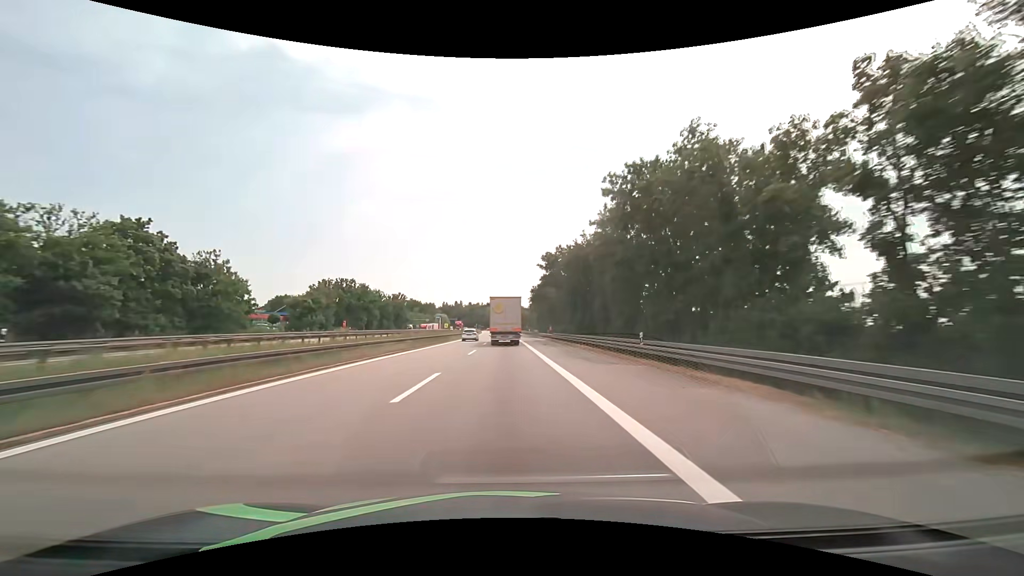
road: motorway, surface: asphalt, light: Day
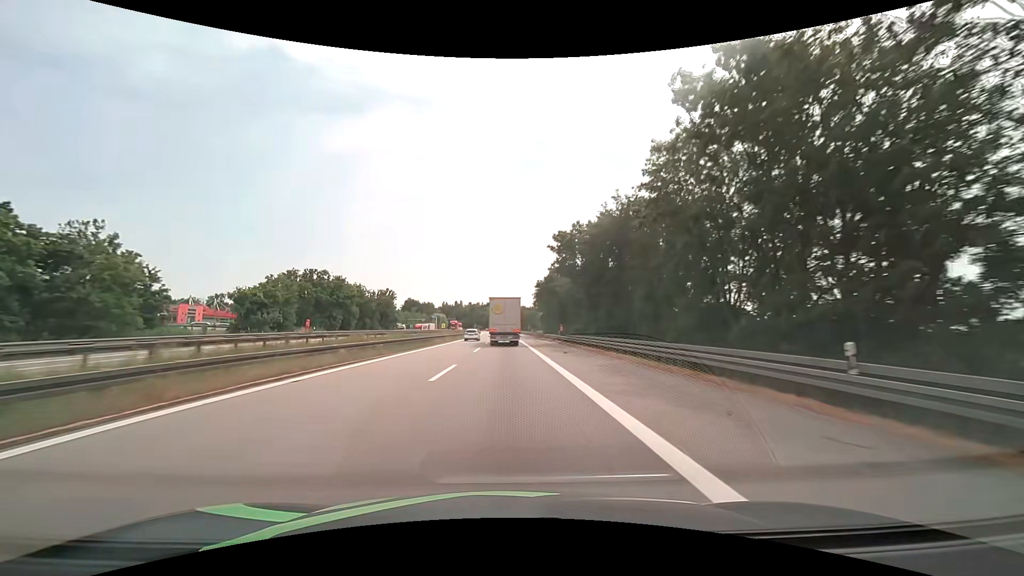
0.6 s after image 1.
(0.0, +13.8) m; 0°
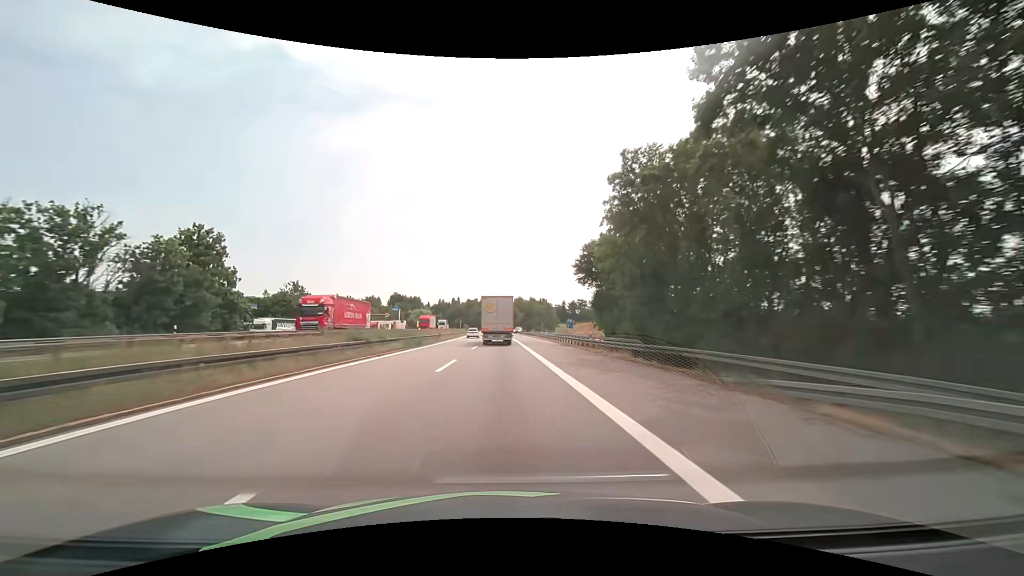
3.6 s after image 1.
(-0.1, +68.9) m; 0°
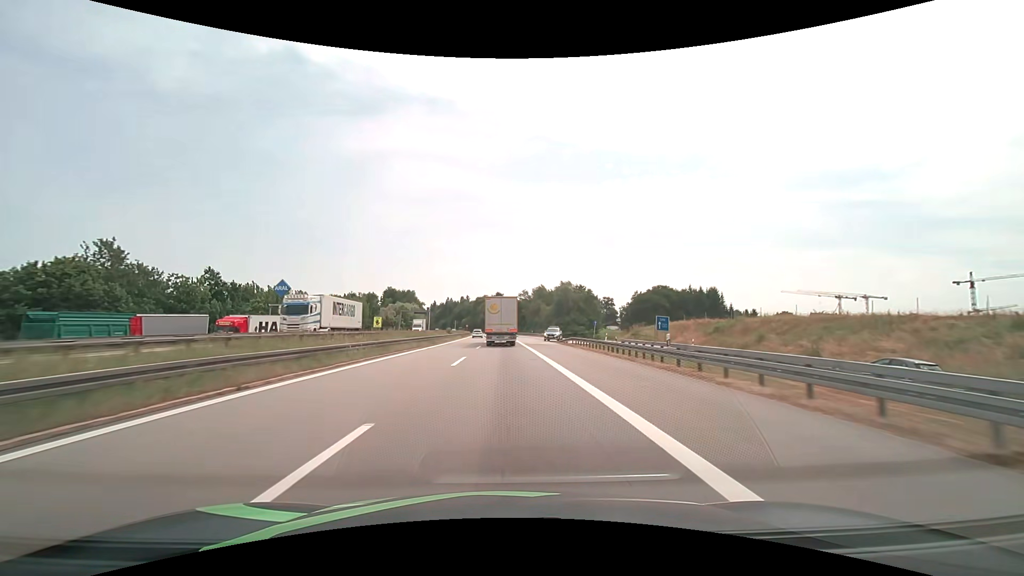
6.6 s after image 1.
(-0.9, +68.5) m; -1°
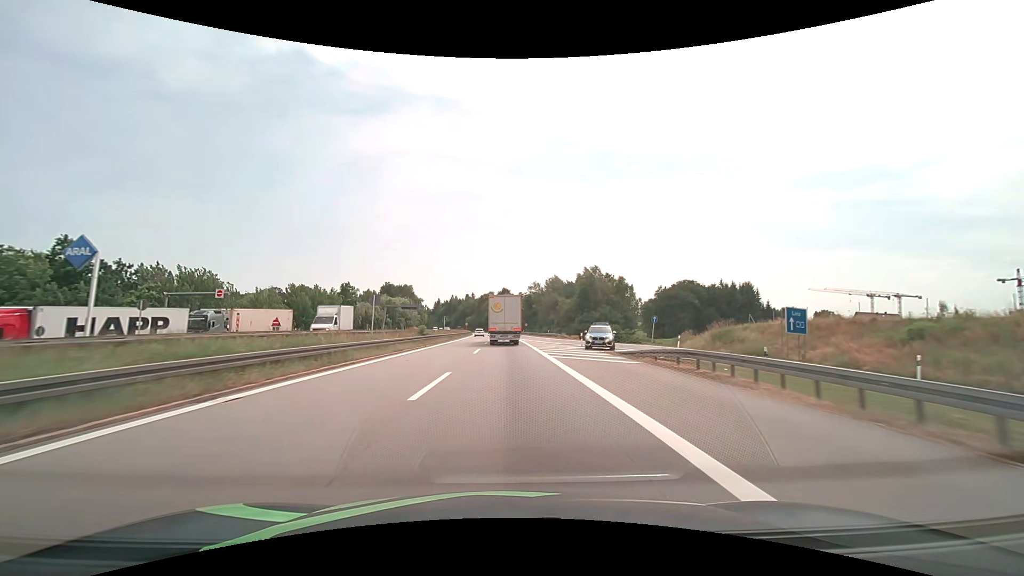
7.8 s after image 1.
(-0.2, +27.2) m; -1°
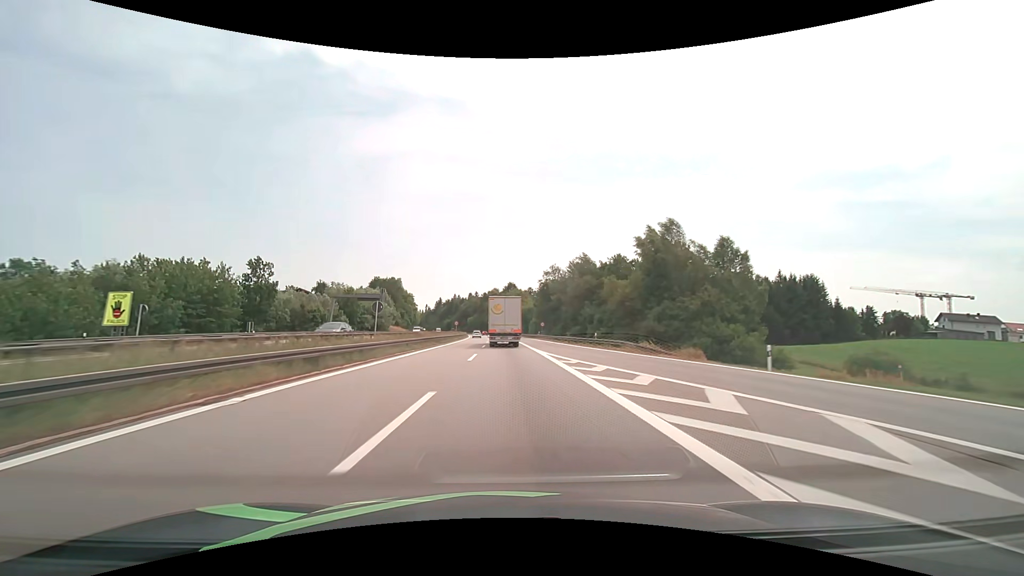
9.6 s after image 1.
(-0.3, +40.6) m; -1°
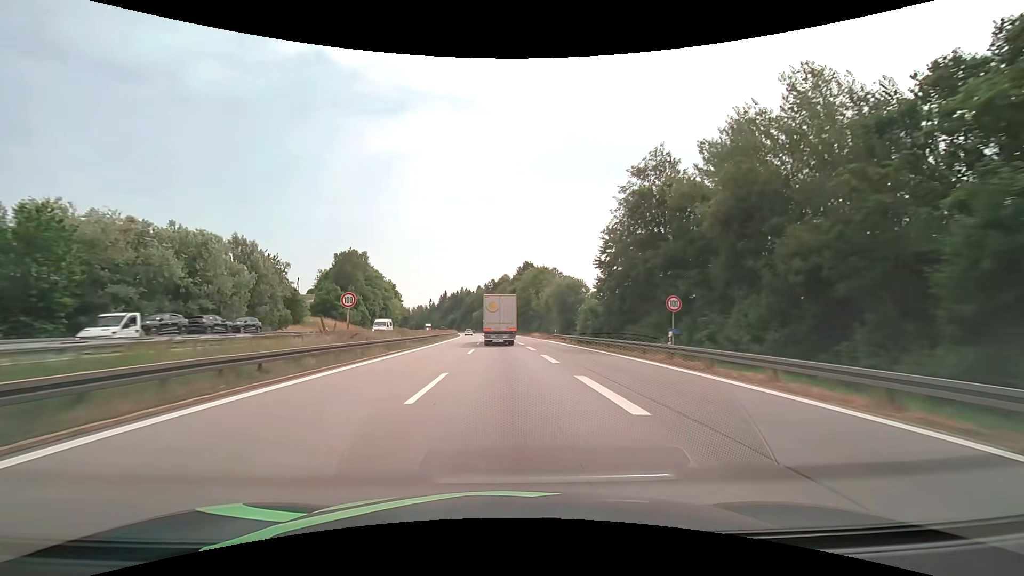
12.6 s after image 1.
(-0.7, +67.3) m; -1°
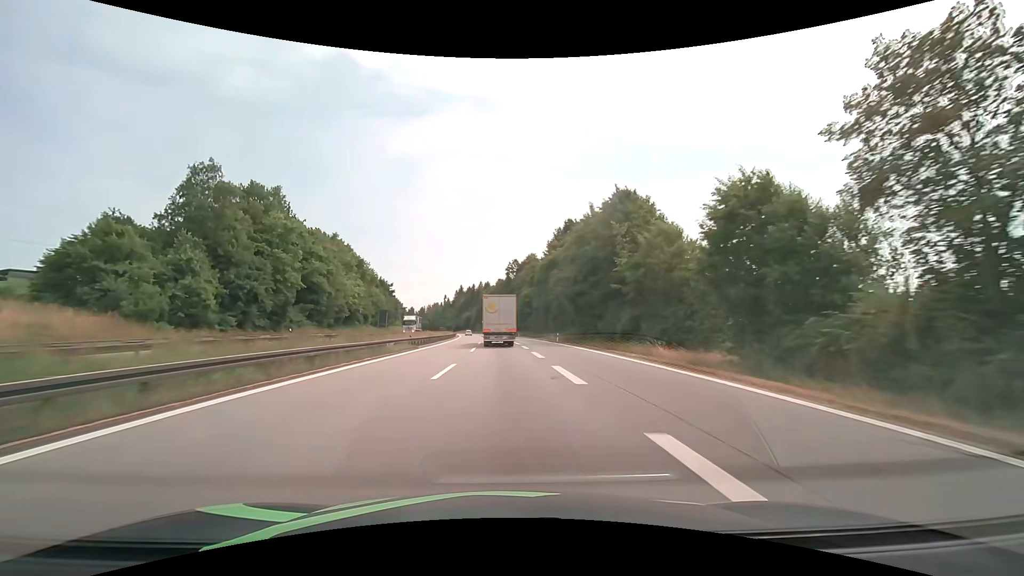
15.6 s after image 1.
(-1.4, +67.0) m; -3°
(0, +10) (0, +20) (0, +30) (-1, +40) (-1, +50) (-1, +60) (-2, +70) (-2, +80) (-3, +90) (-3, +100) m
